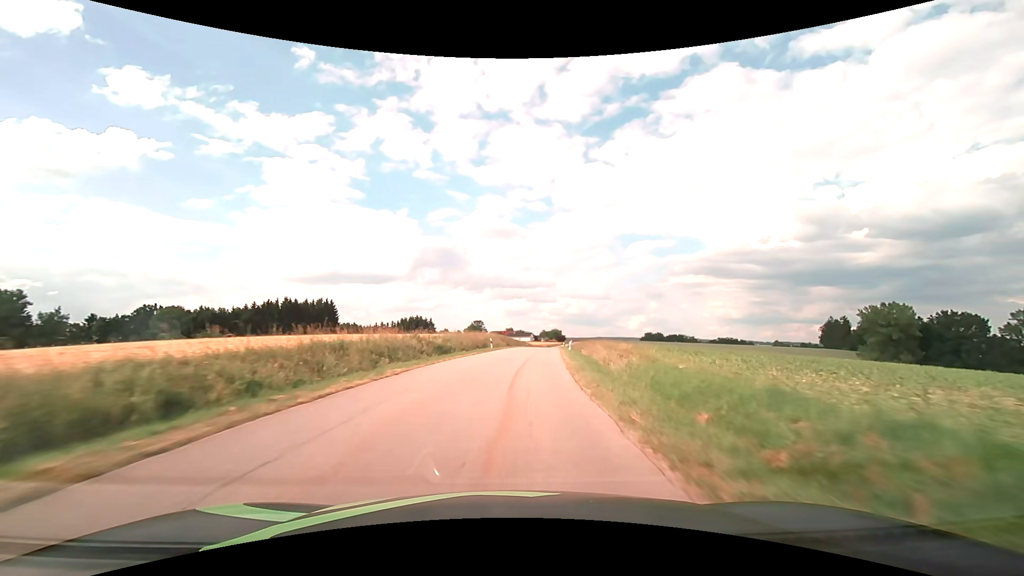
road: tertiary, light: Day
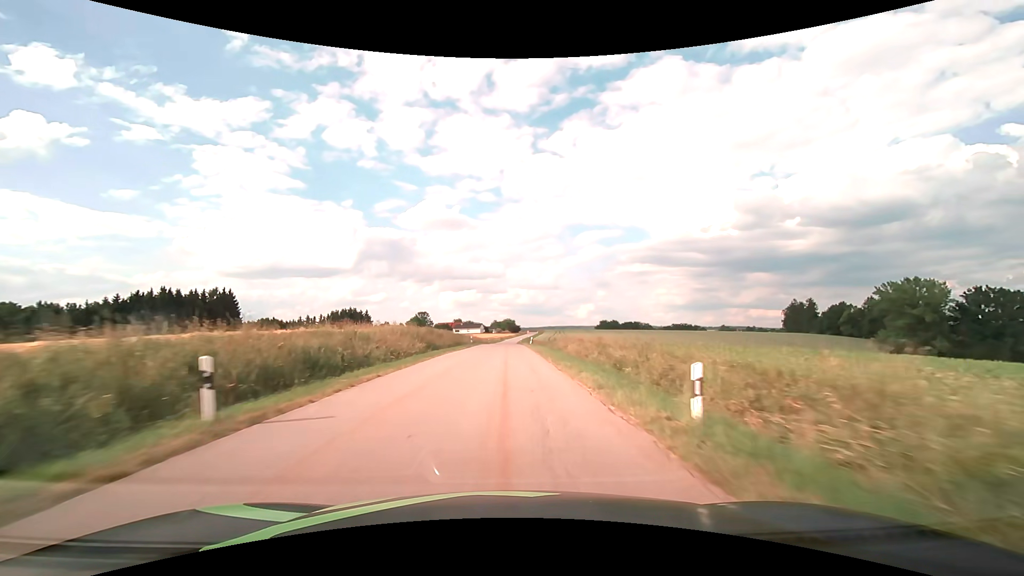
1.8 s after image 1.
(+2.4, +37.1) m; +6°
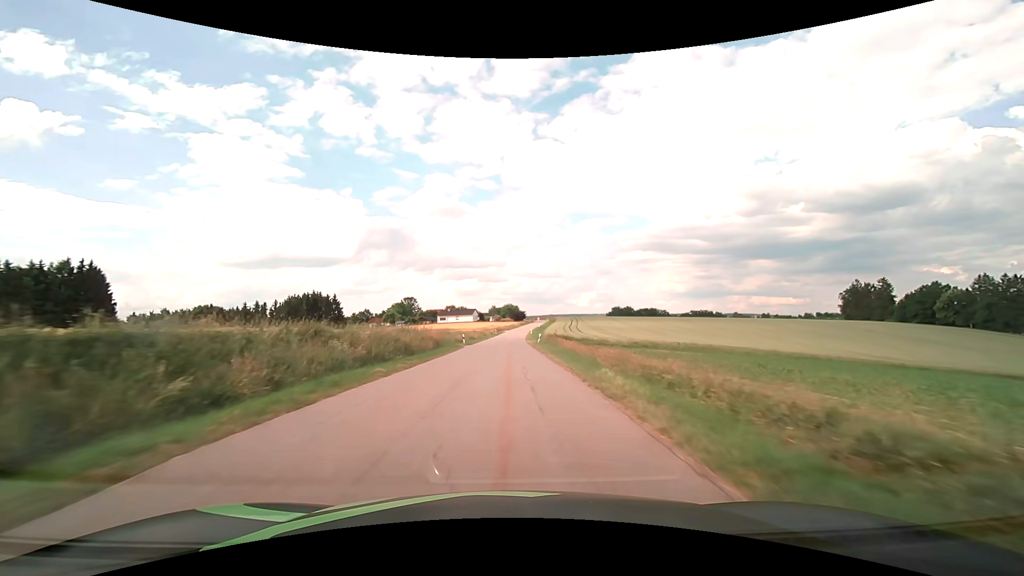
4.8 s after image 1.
(-0.1, +62.1) m; 0°
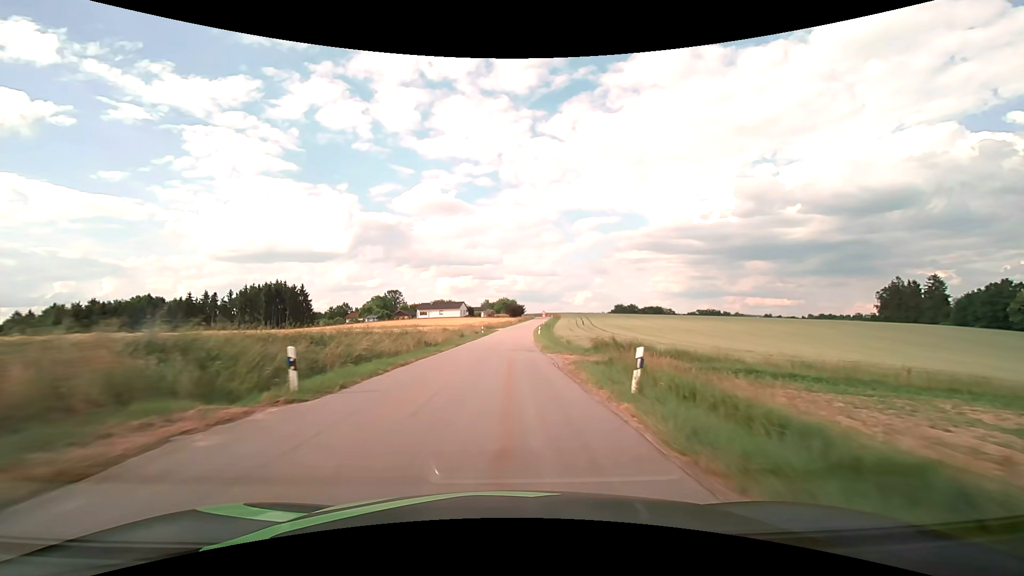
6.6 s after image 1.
(+0.1, +35.4) m; 0°
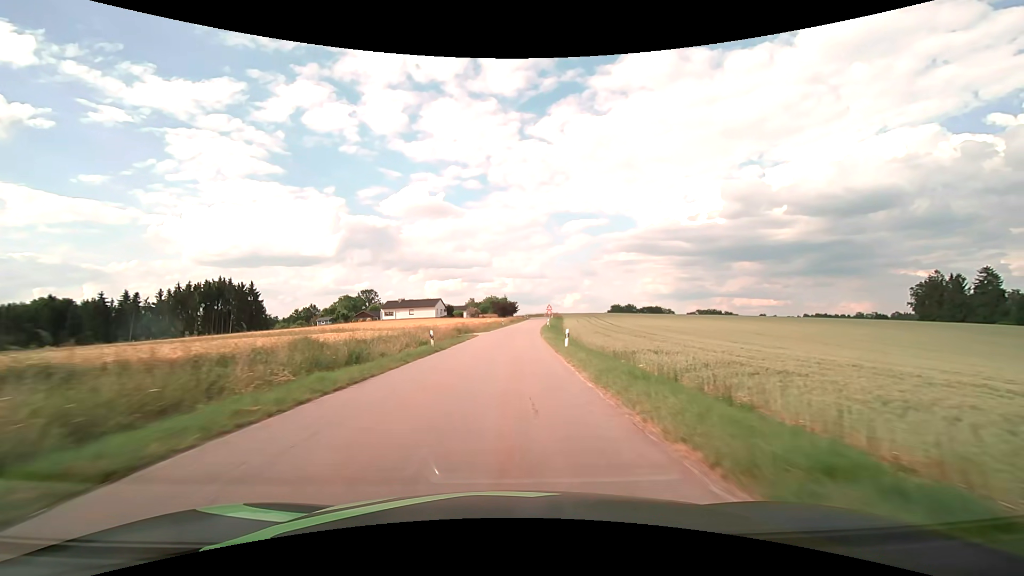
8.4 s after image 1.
(+0.2, +34.0) m; +1°
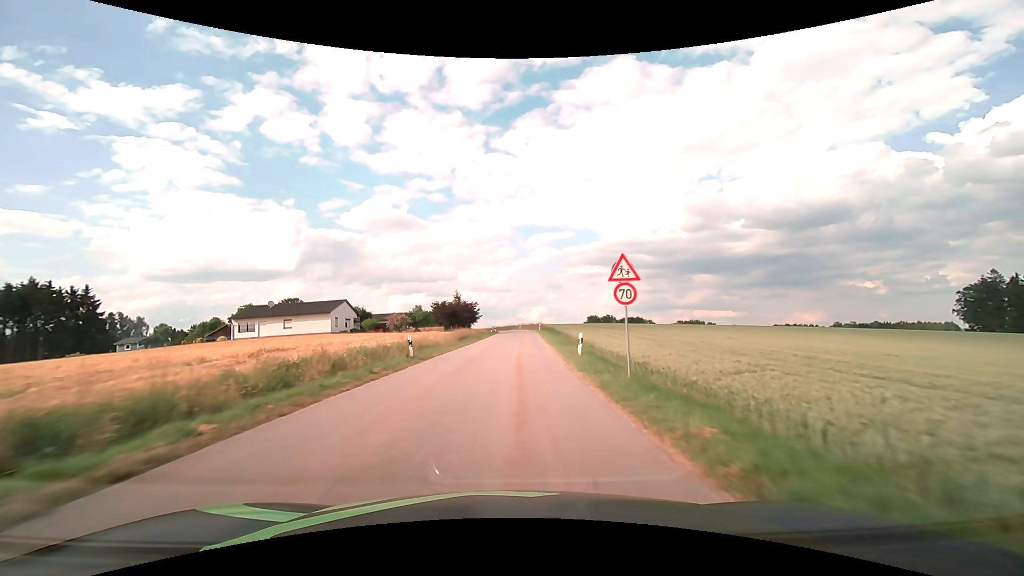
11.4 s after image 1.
(+1.7, +54.7) m; +4°
(0, +10) (0, +20) (0, +30) (+1, +40) (+1, +50) (+2, +60) (+2, +70) (+2, +80) (+3, +90) (+2, +100) m
